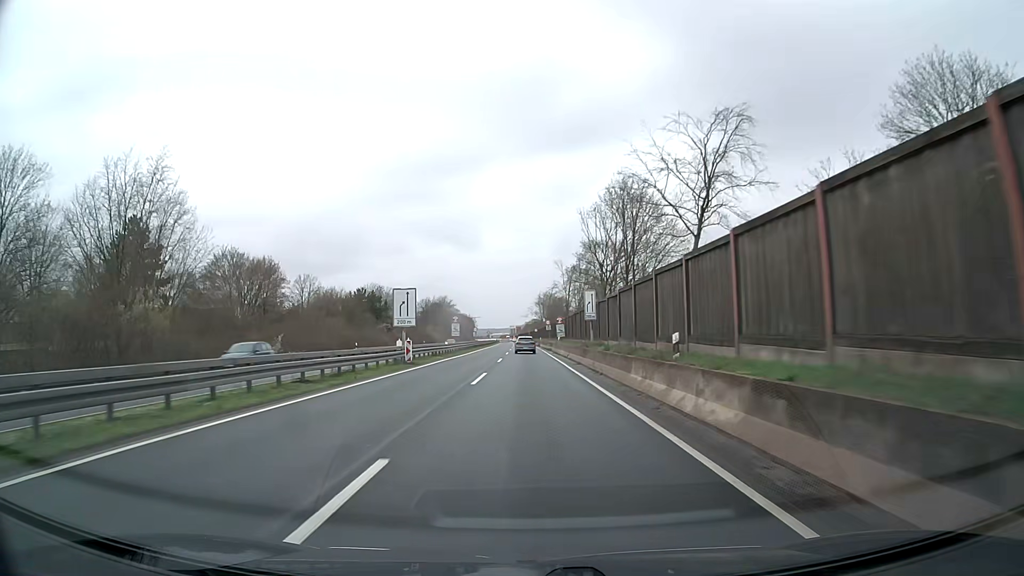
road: trunk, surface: asphalt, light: Day
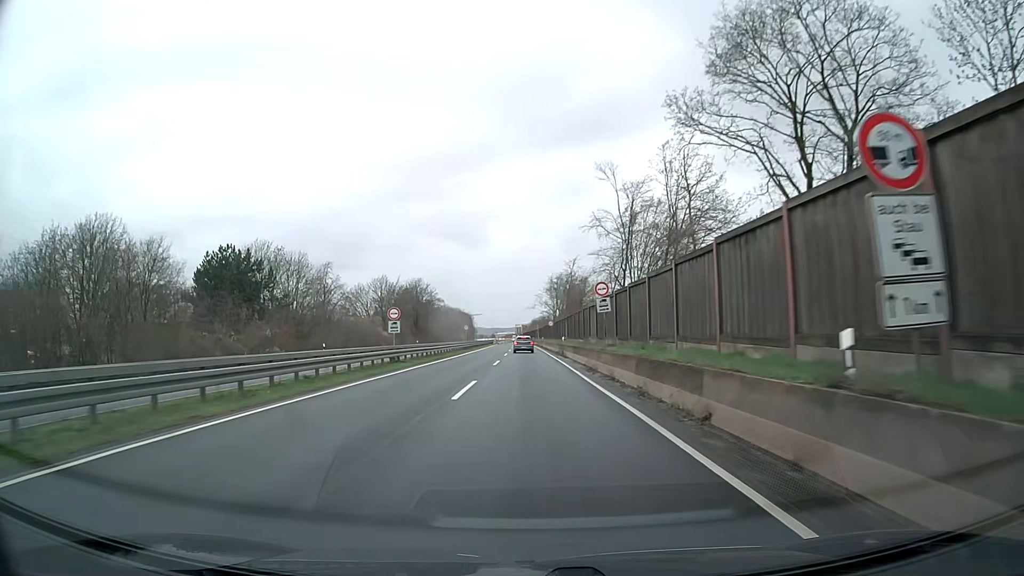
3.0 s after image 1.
(-0.4, +58.7) m; -1°
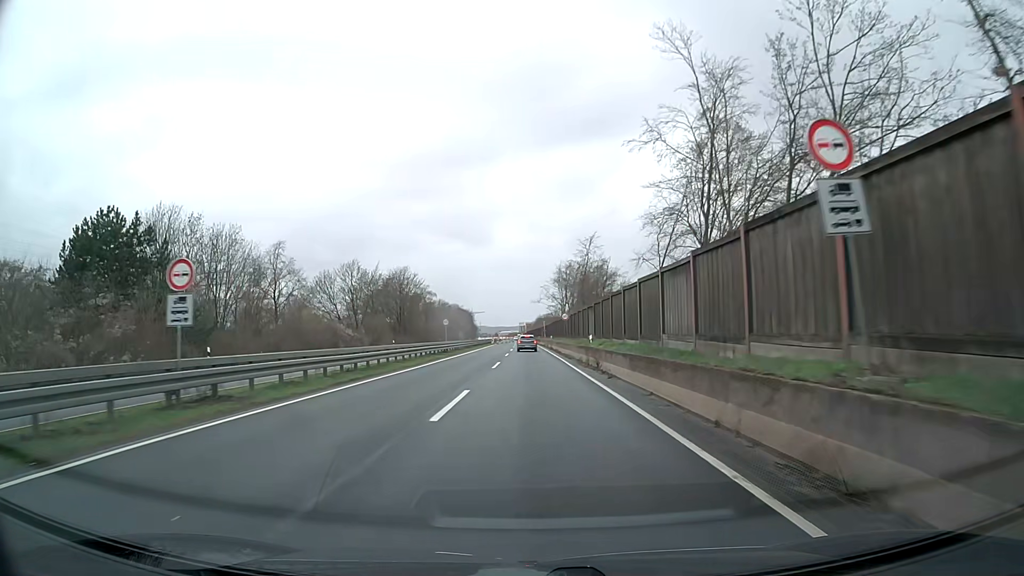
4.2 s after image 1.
(-0.1, +21.6) m; -1°
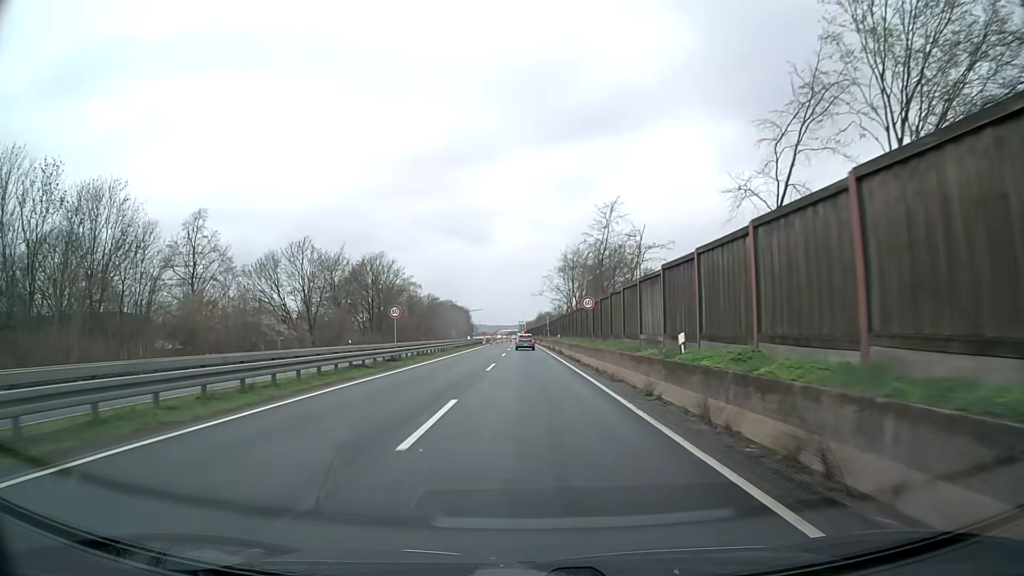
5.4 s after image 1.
(0.0, +20.5) m; 0°
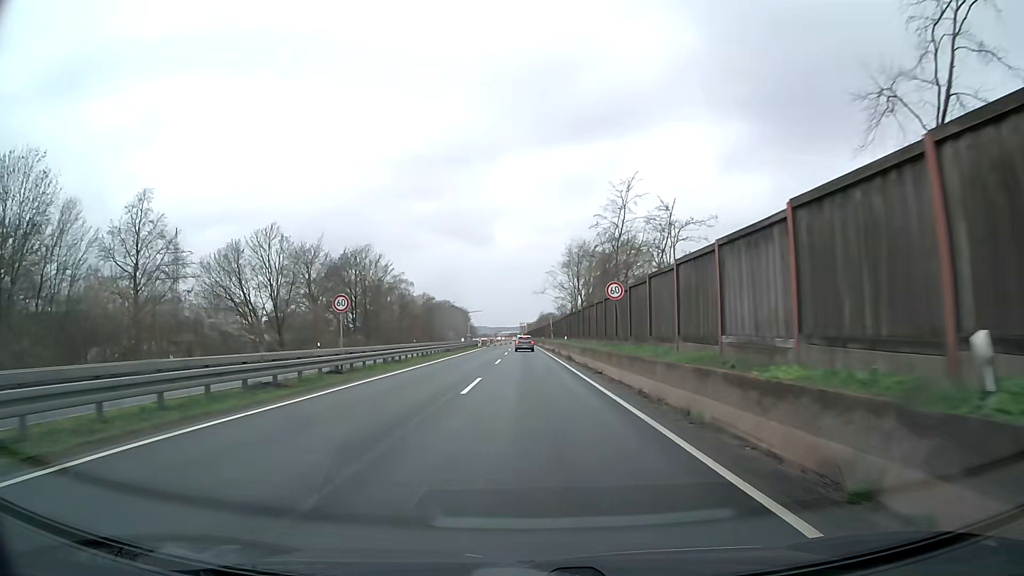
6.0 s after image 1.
(0.0, +9.9) m; 0°
(0, +10) (0, +20) (0, +30) (0, +40) (0, +50) (-1, +60) (-1, +70) (-1, +80) (-1, +90) (-1, +100) m
